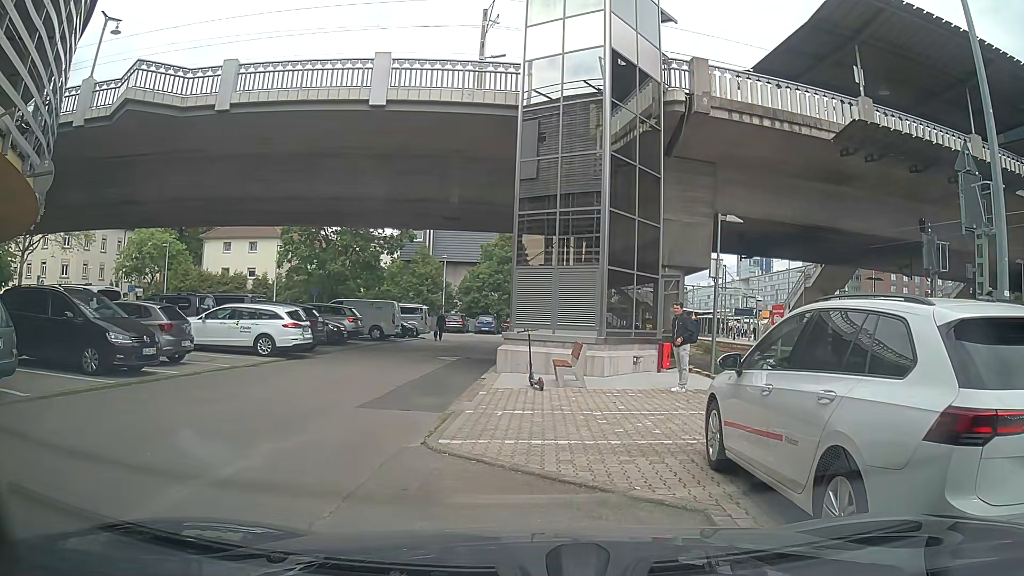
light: Day
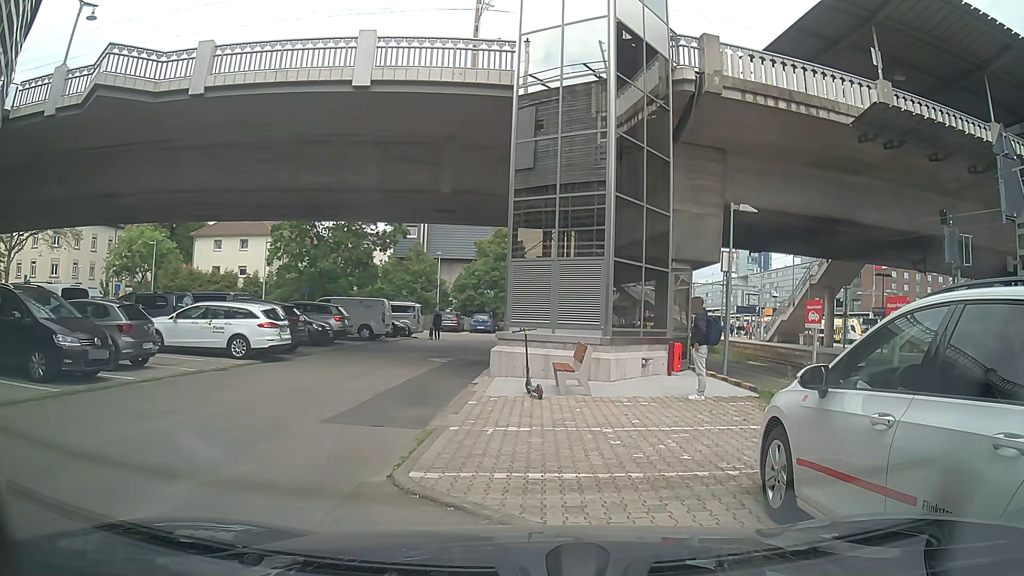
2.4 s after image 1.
(0.0, +1.6) m; 0°
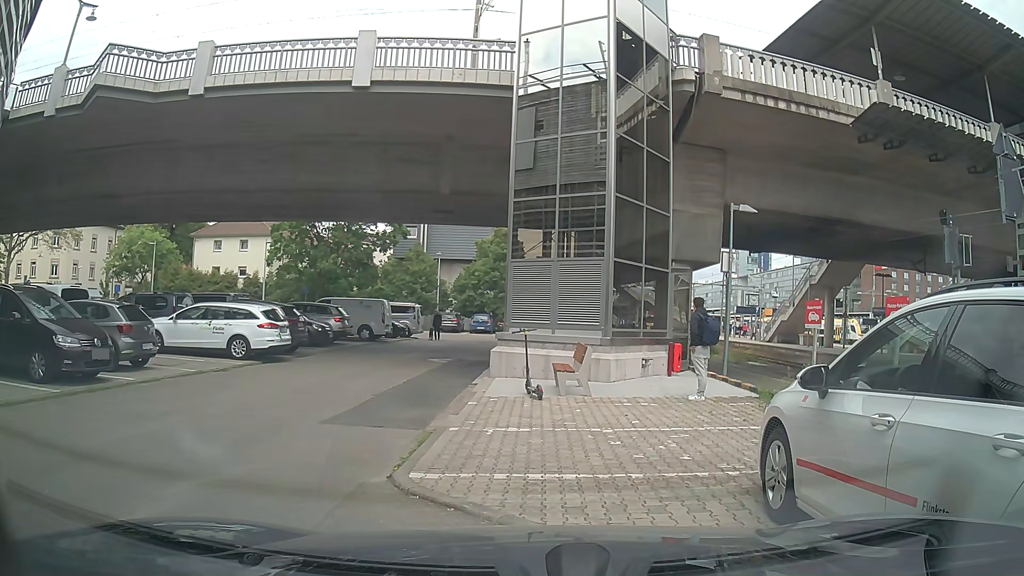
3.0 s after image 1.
(0.0, 0.0) m; 0°
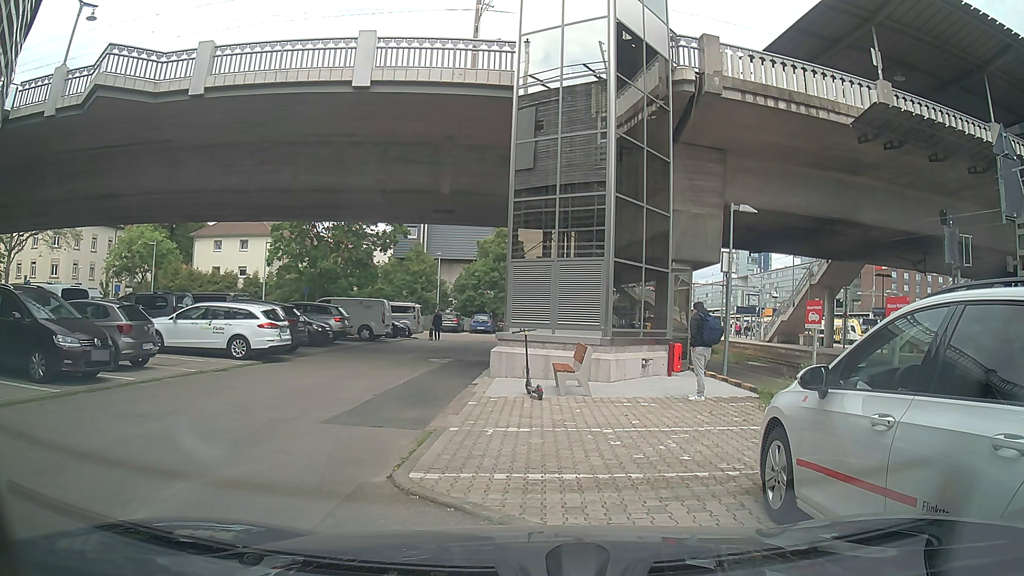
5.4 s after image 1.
(0.0, 0.0) m; 0°
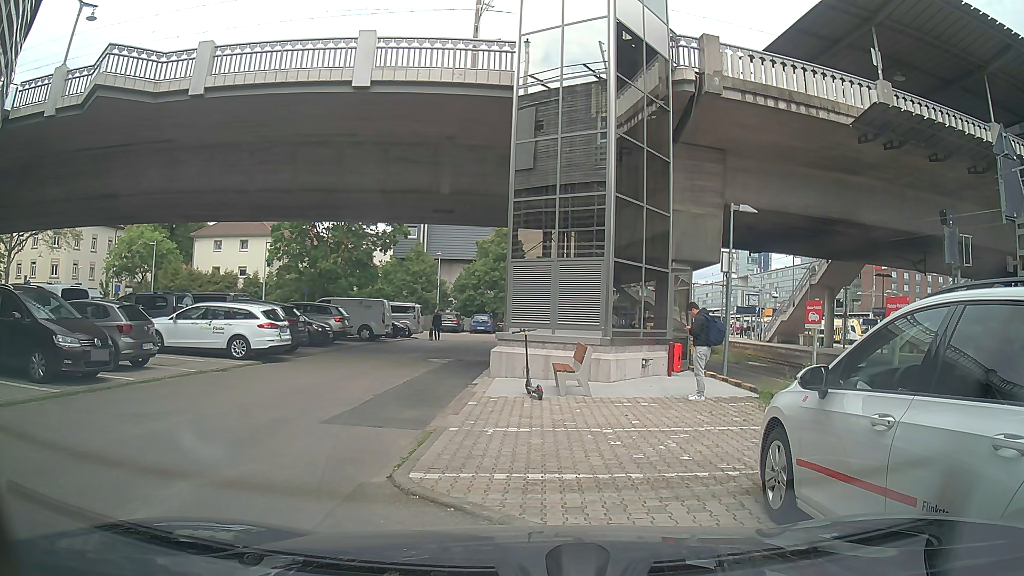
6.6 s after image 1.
(0.0, 0.0) m; 0°
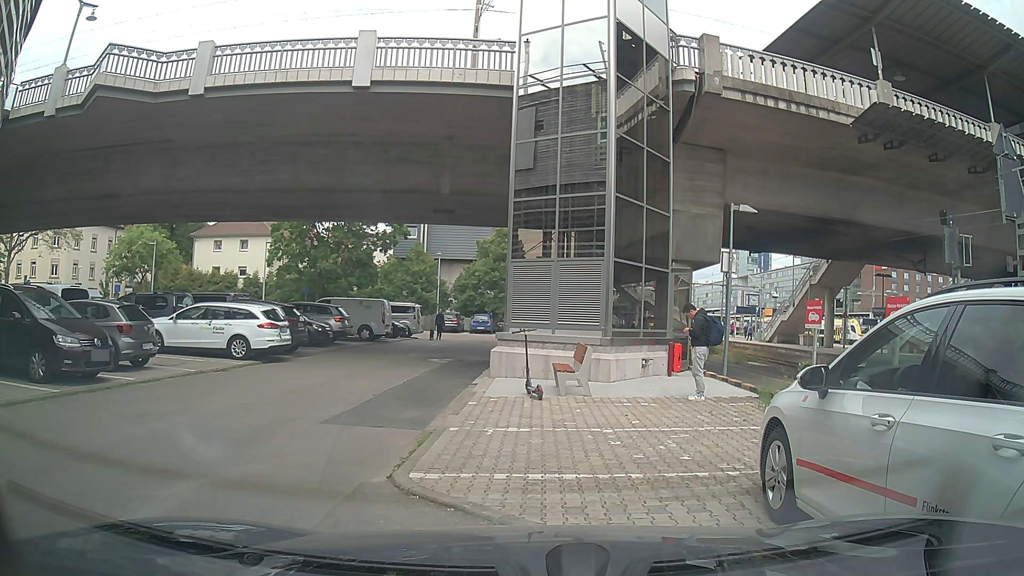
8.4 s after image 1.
(0.0, 0.0) m; 0°
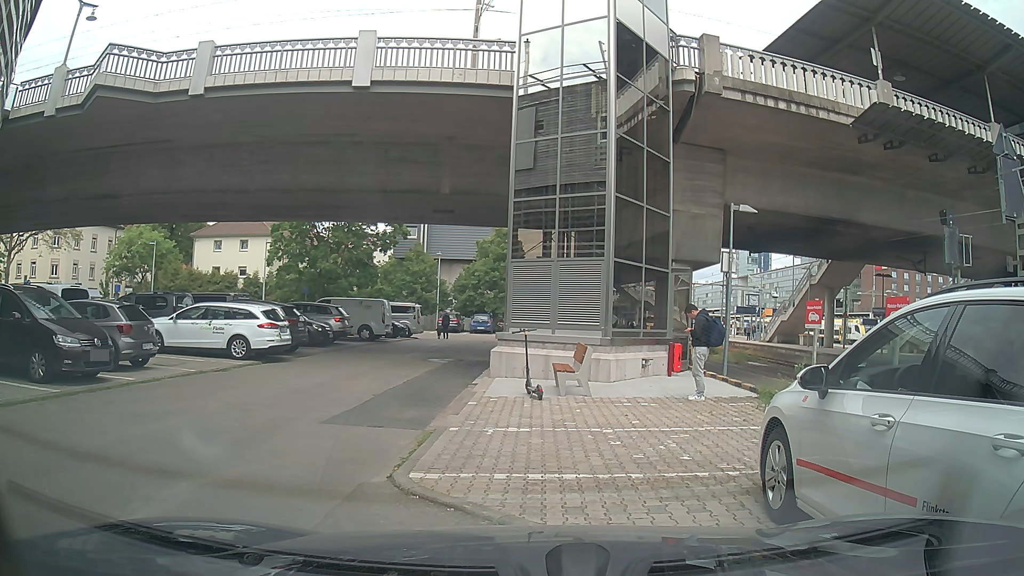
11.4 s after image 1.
(0.0, 0.0) m; 0°
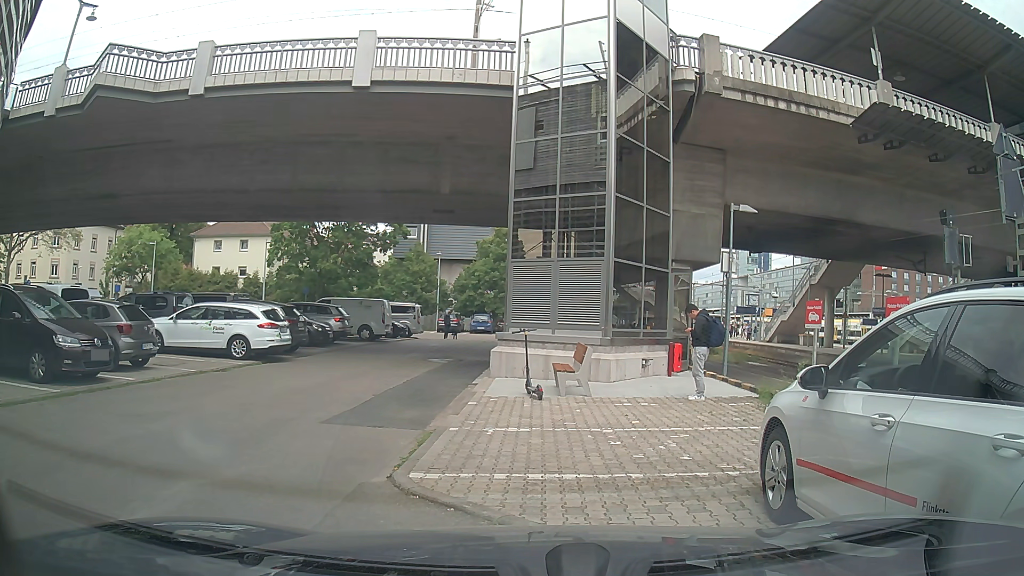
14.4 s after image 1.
(0.0, 0.0) m; 0°
